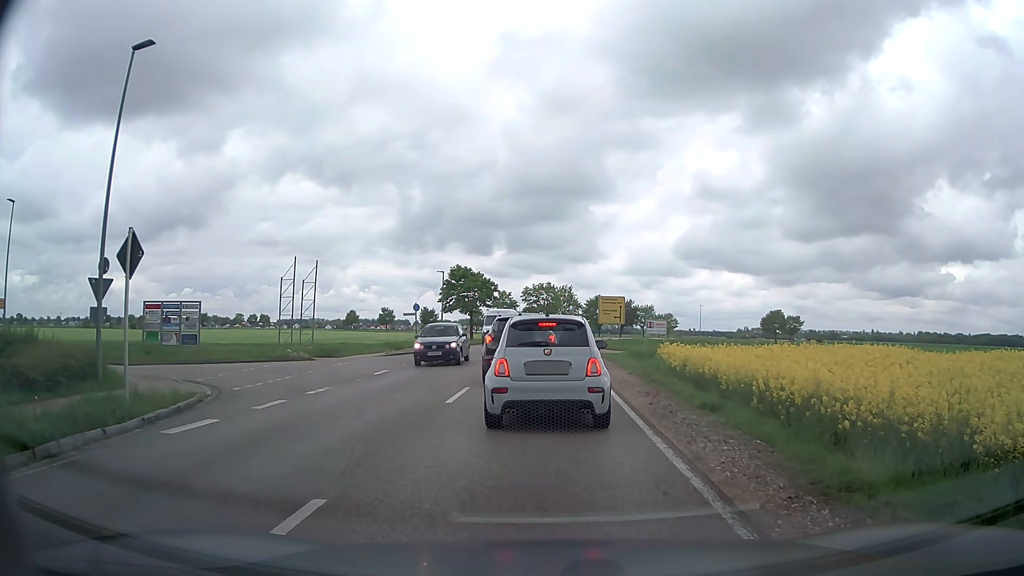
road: secondary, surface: asphalt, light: Day
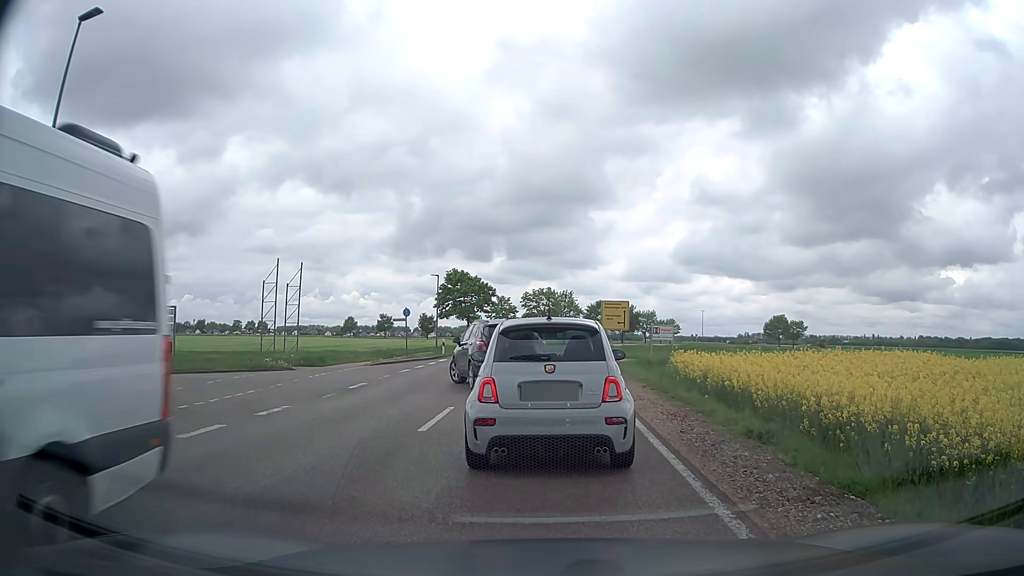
(0.0, +2.6) m; -1°
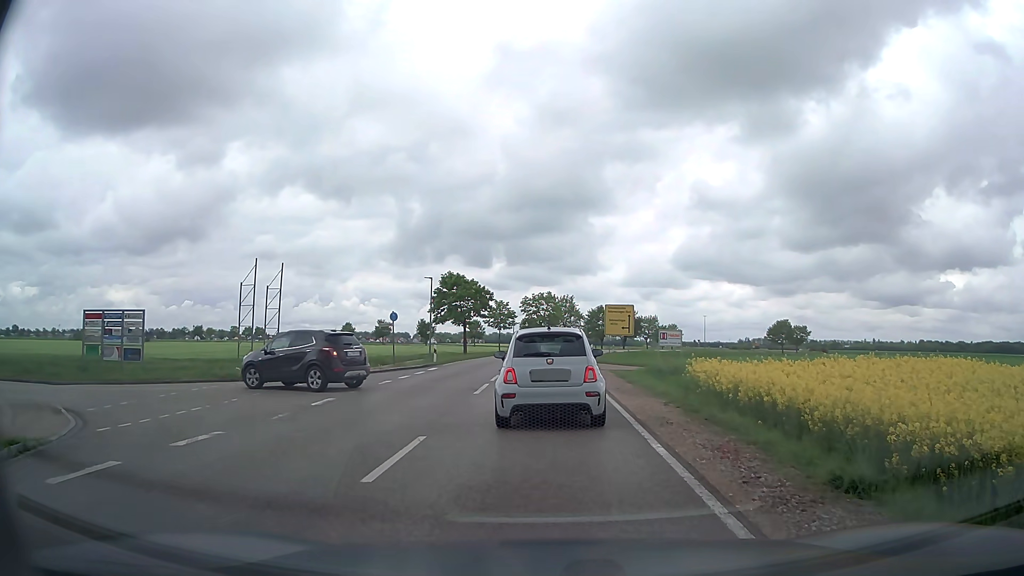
(+0.1, +3.2) m; +2°
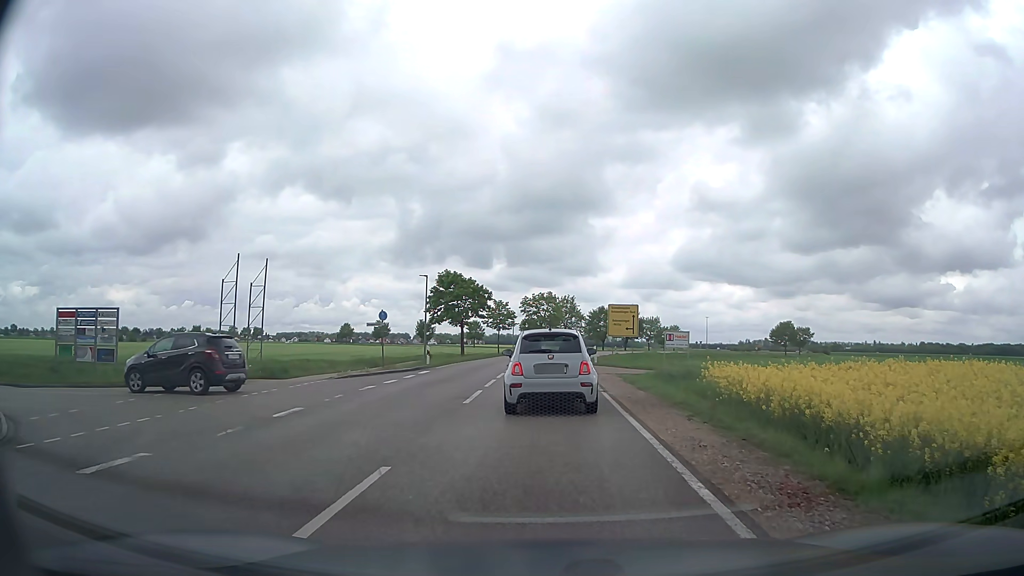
(0.0, +2.3) m; -1°
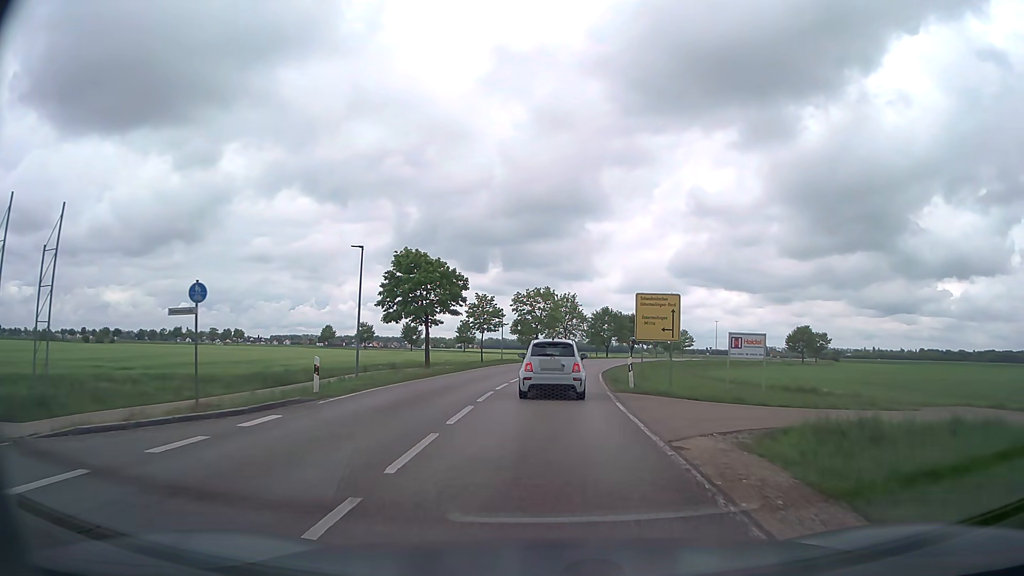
(+0.2, +16.8) m; +1°
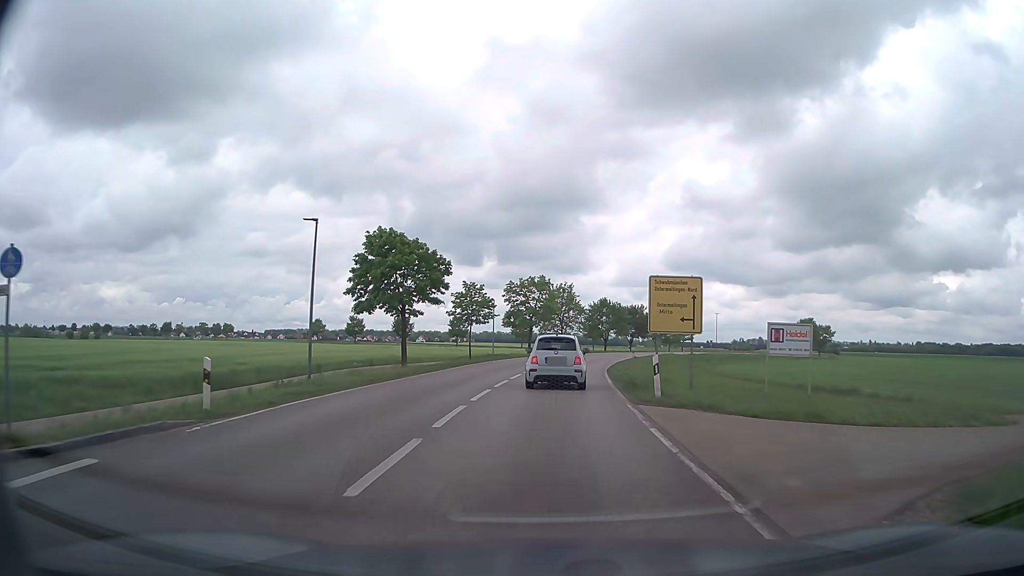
(0.0, +5.8) m; 0°
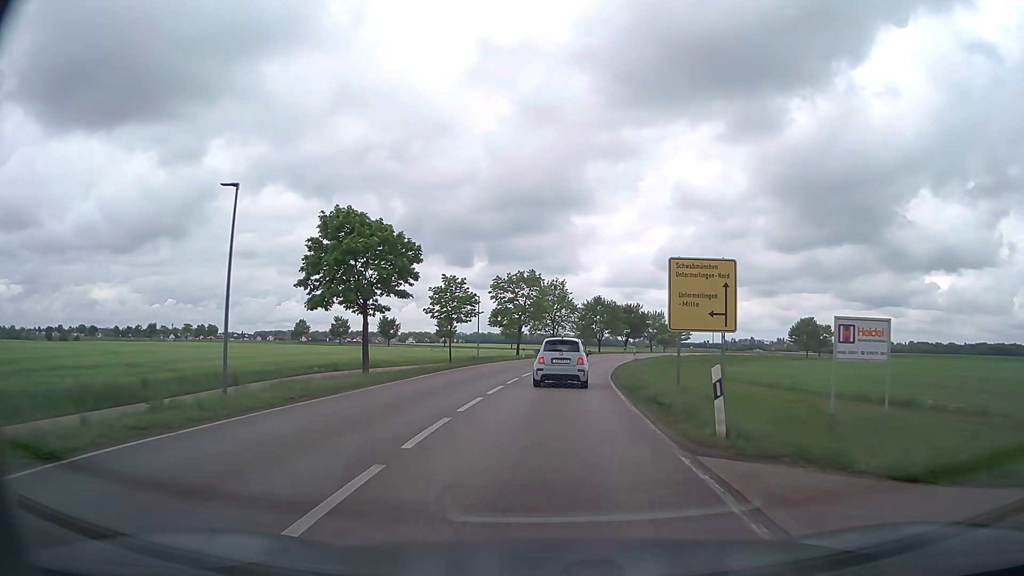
(+0.1, +6.4) m; +1°
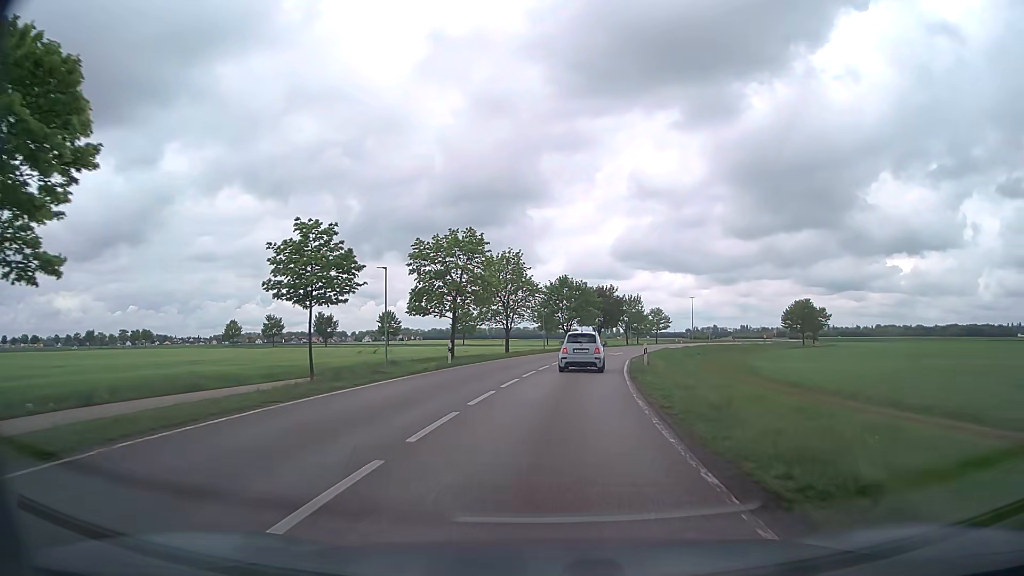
(+0.7, +22.3) m; +3°
(0, +10) (+1, +20) (+2, +30) (+3, +40) (+5, +50) (+7, +59) (+10, +69) (+12, +79) (+15, +88) (+19, +98) m
